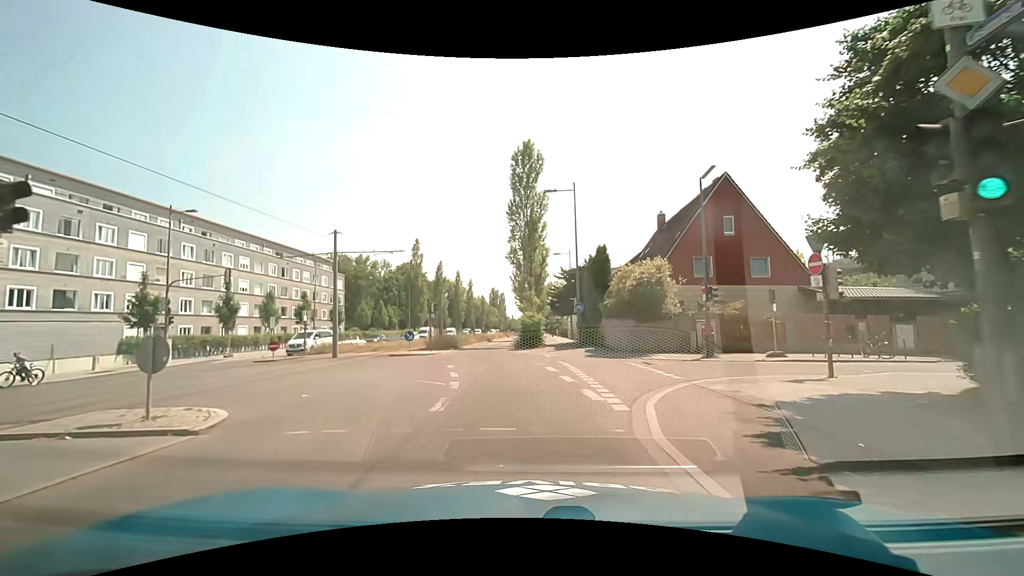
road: secondary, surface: asphalt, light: Day
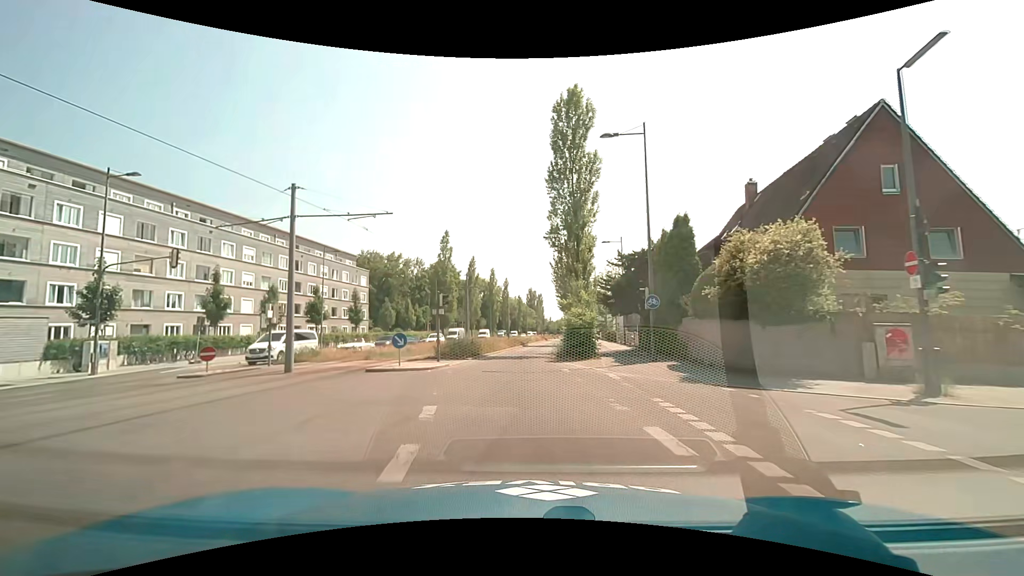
(-0.5, +10.2) m; -5°
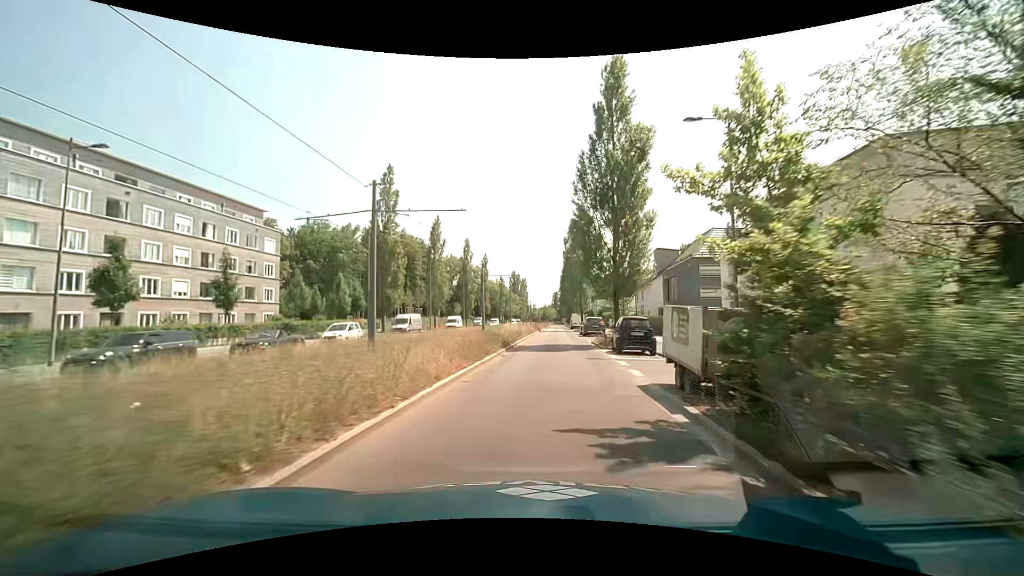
(-0.3, +28.2) m; +2°
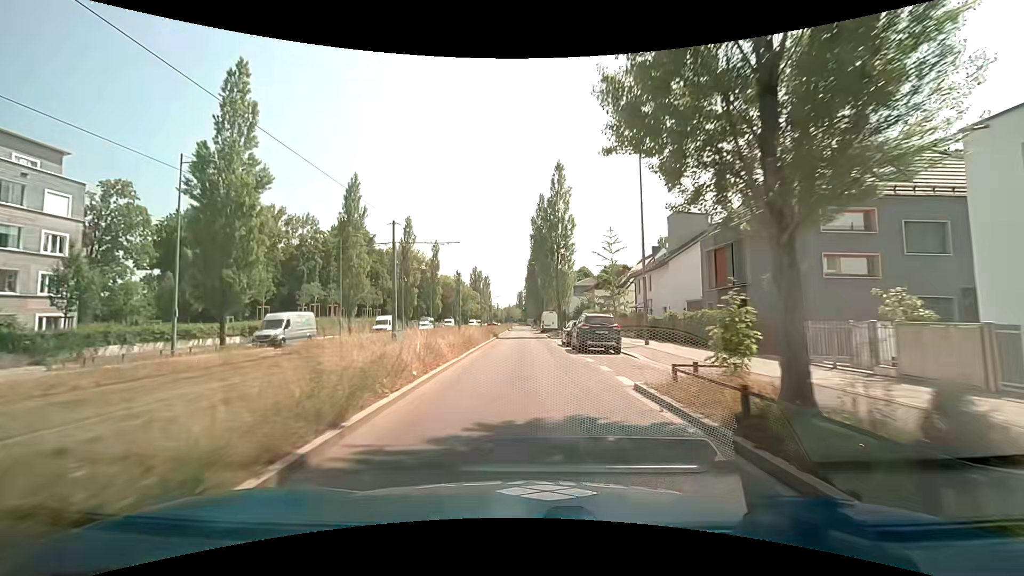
(+0.9, +21.5) m; +4°
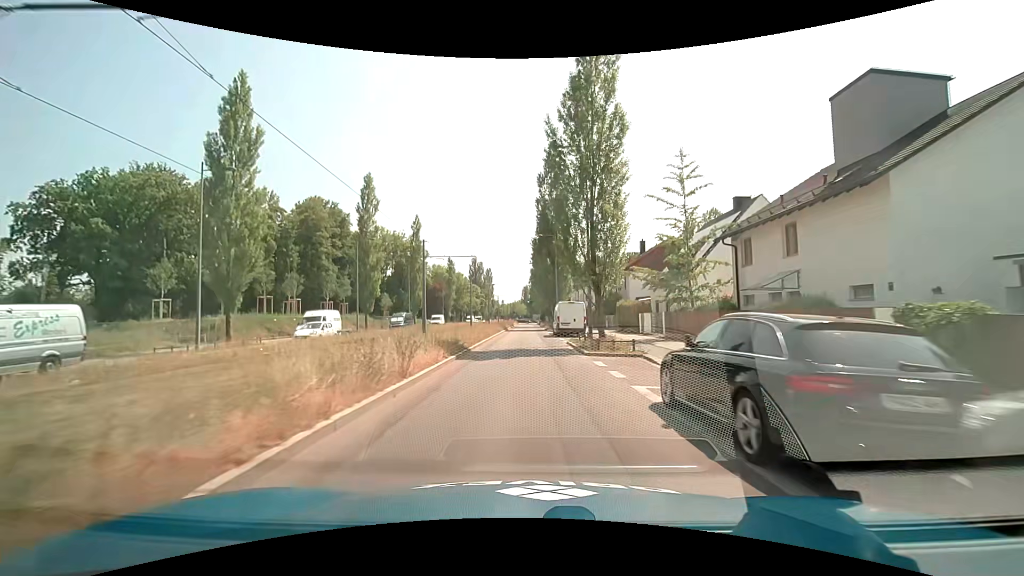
(0.0, +22.1) m; -1°
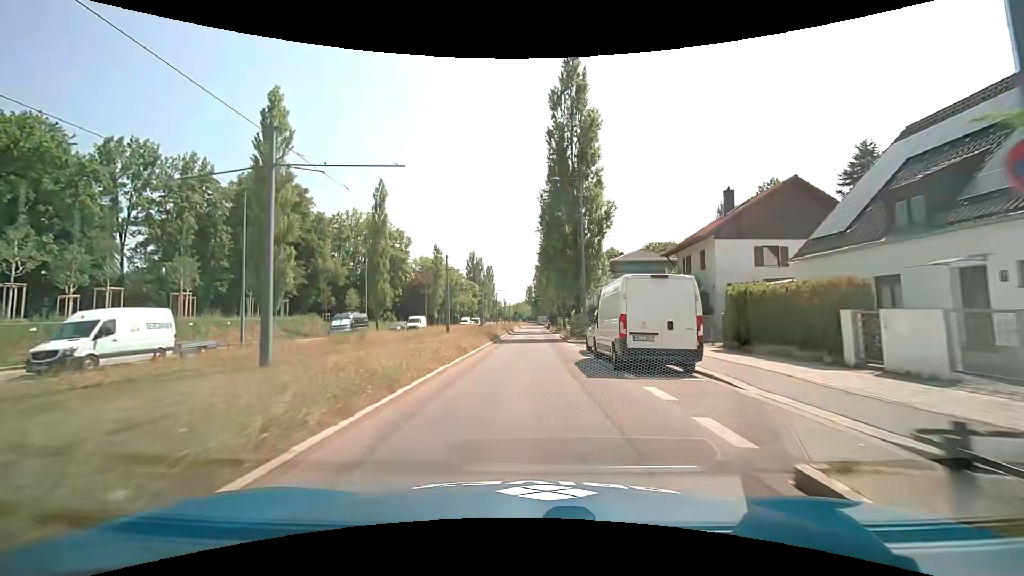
(0.0, +22.5) m; 0°
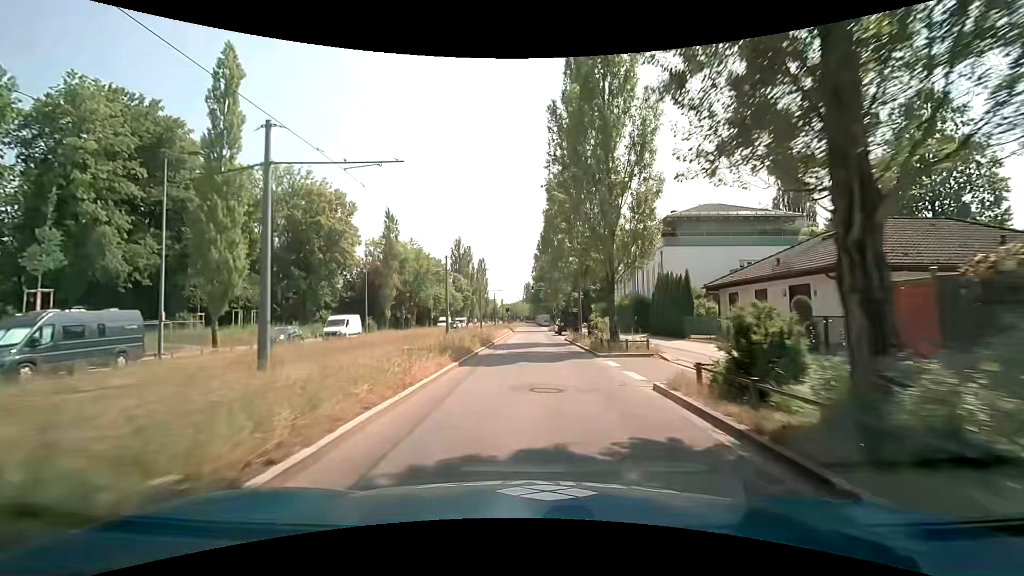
(+0.1, +30.3) m; 0°
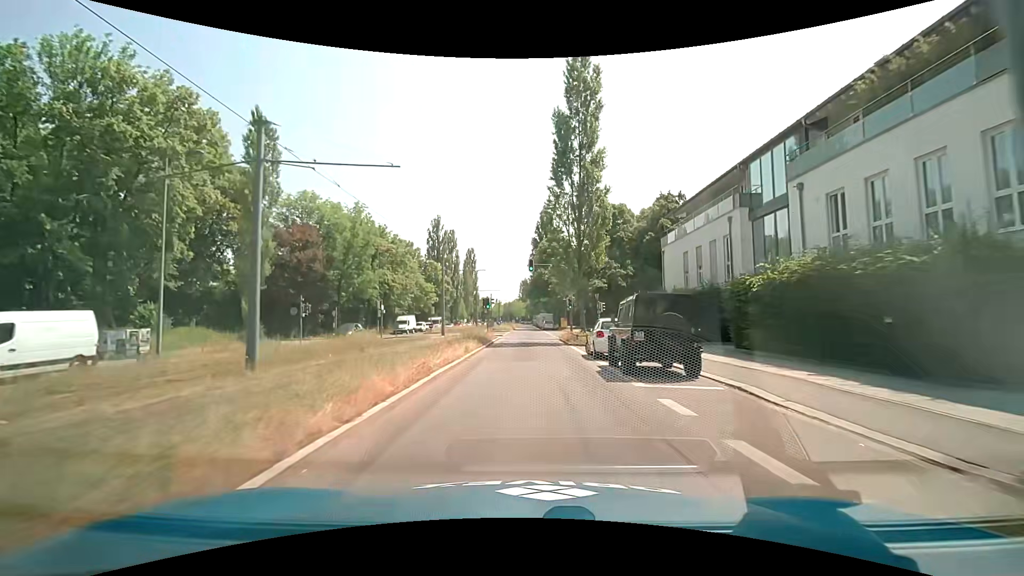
(+0.1, +30.4) m; 0°
(0, +10) (0, +20) (0, +30) (0, +40) (0, +50) (0, +60) (0, +70) (0, +80) (0, +90) (0, +100) m
